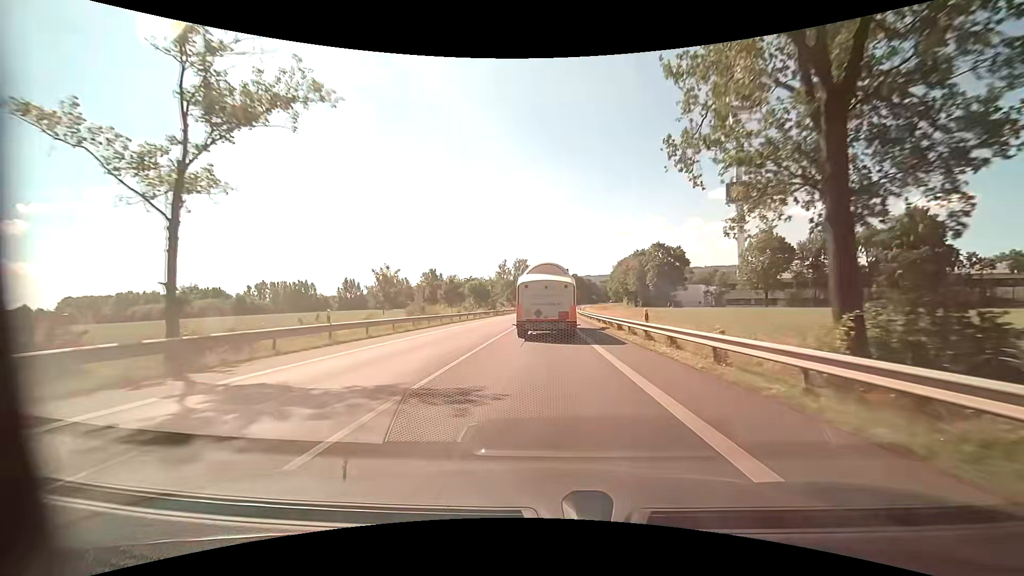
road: primary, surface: asphalt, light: Day
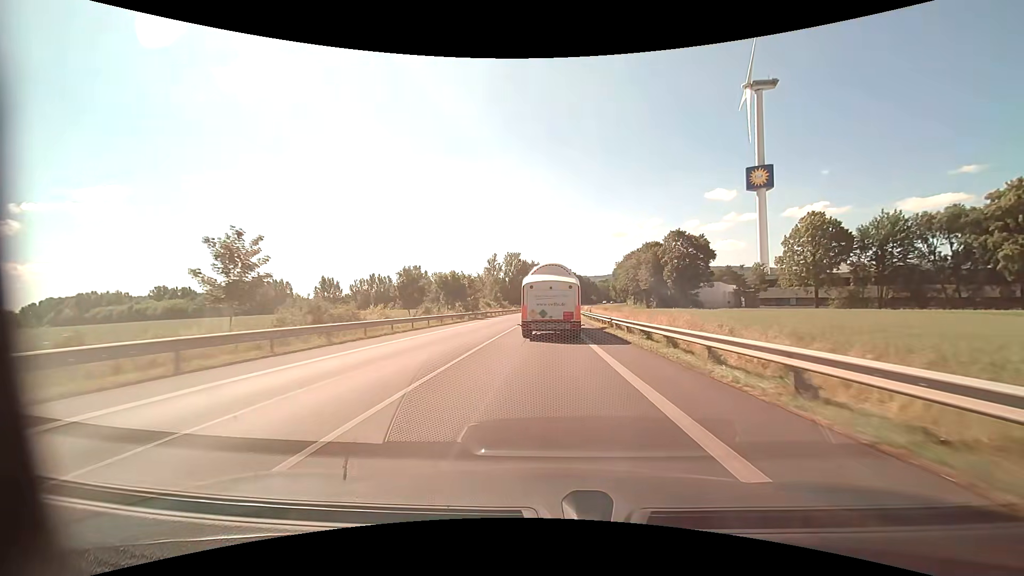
(+0.2, +20.1) m; +1°
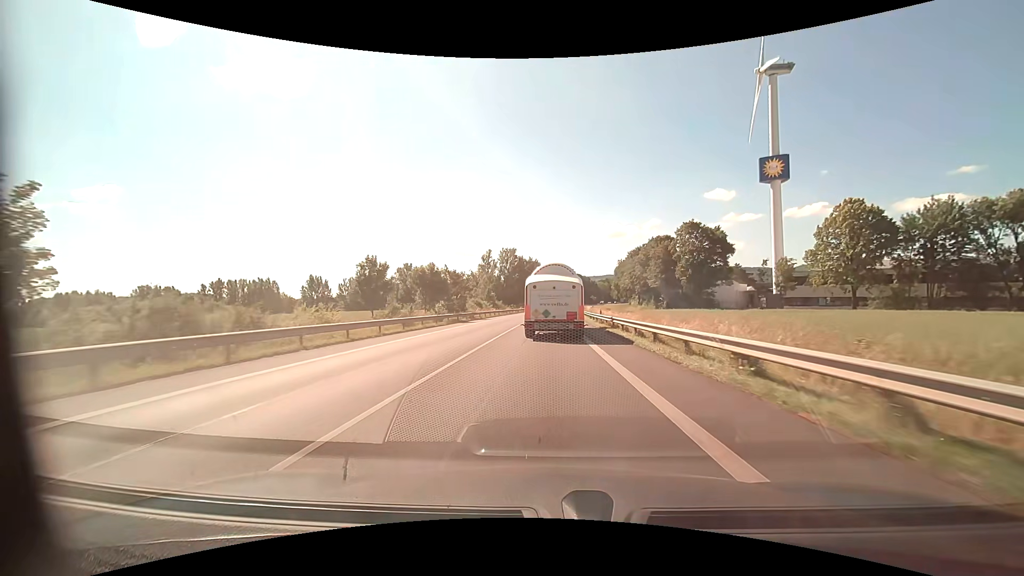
(0.0, +10.2) m; 0°
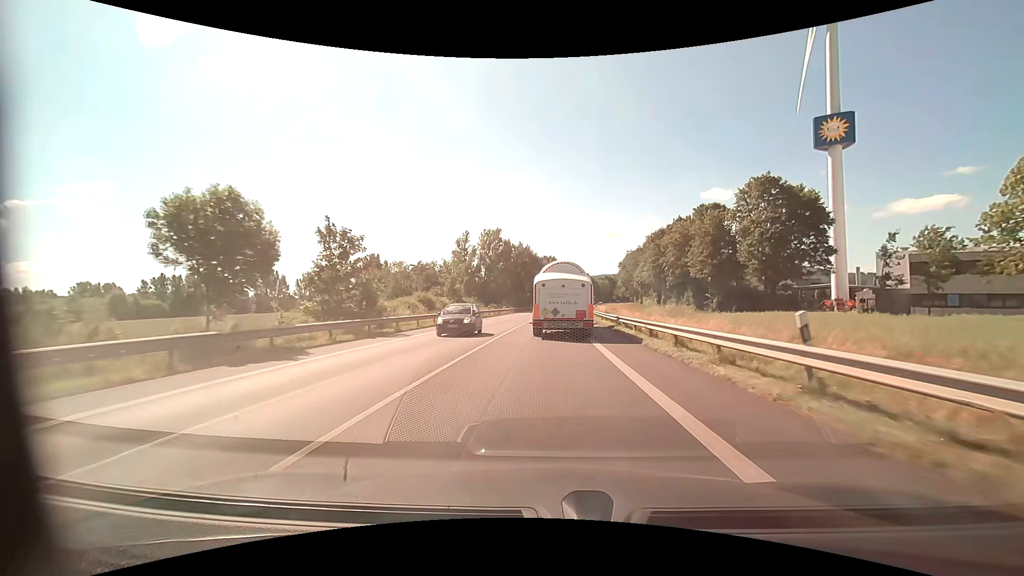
(+0.2, +30.3) m; +1°
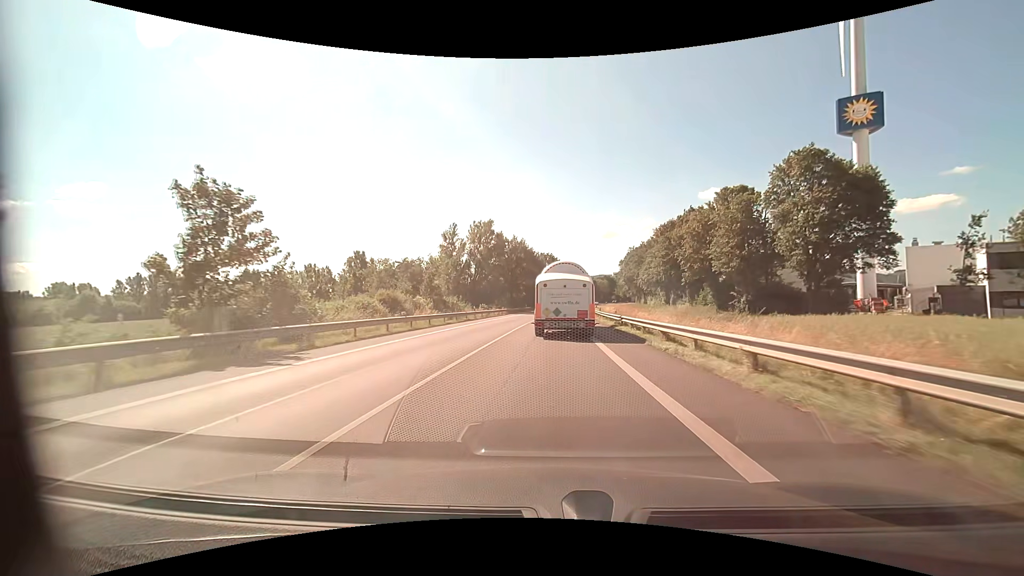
(0.0, +9.8) m; 0°
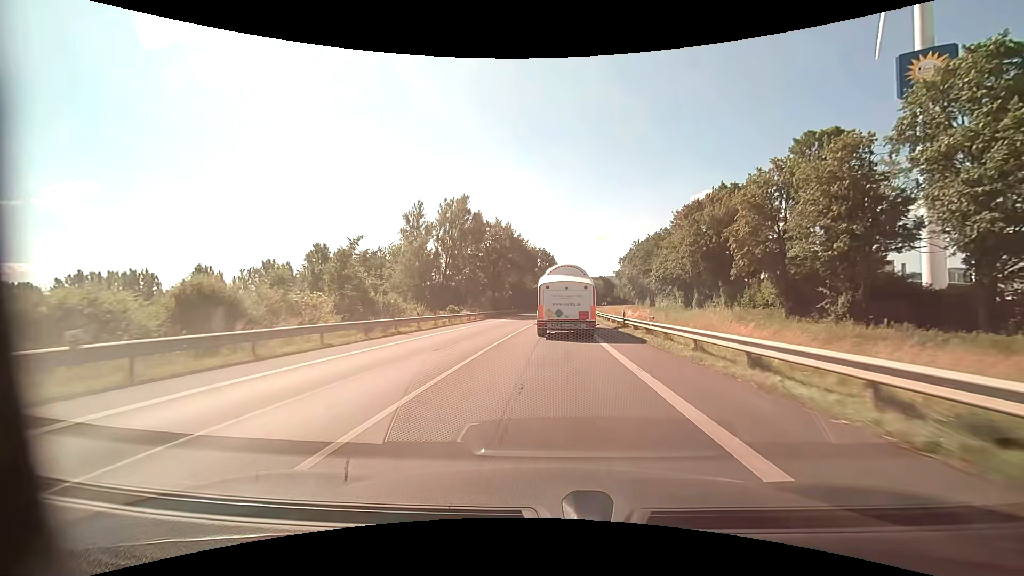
(+0.1, +19.4) m; +1°
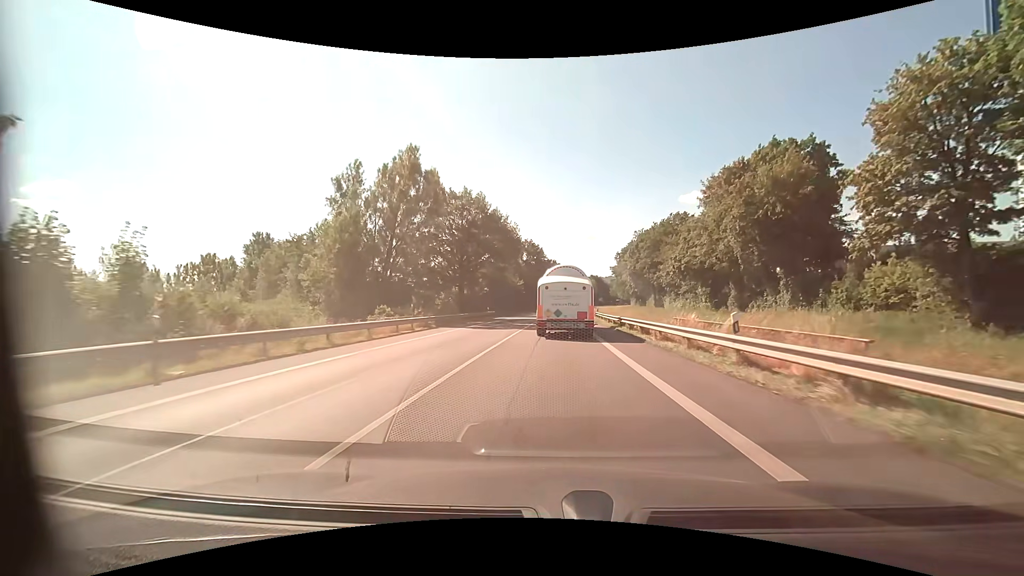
(+0.2, +19.5) m; +1°
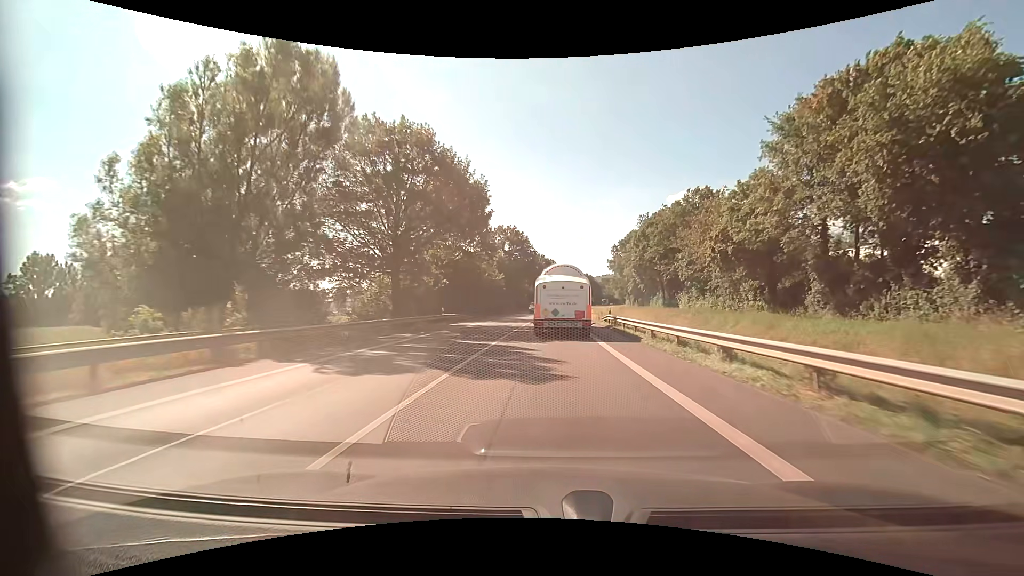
(+0.2, +19.9) m; +1°
(0, +10) (0, +20) (0, +30) (+1, +40) (+1, +50) (+2, +60) (+2, +70) (+3, +80) (+3, +90) (+4, +100) m
